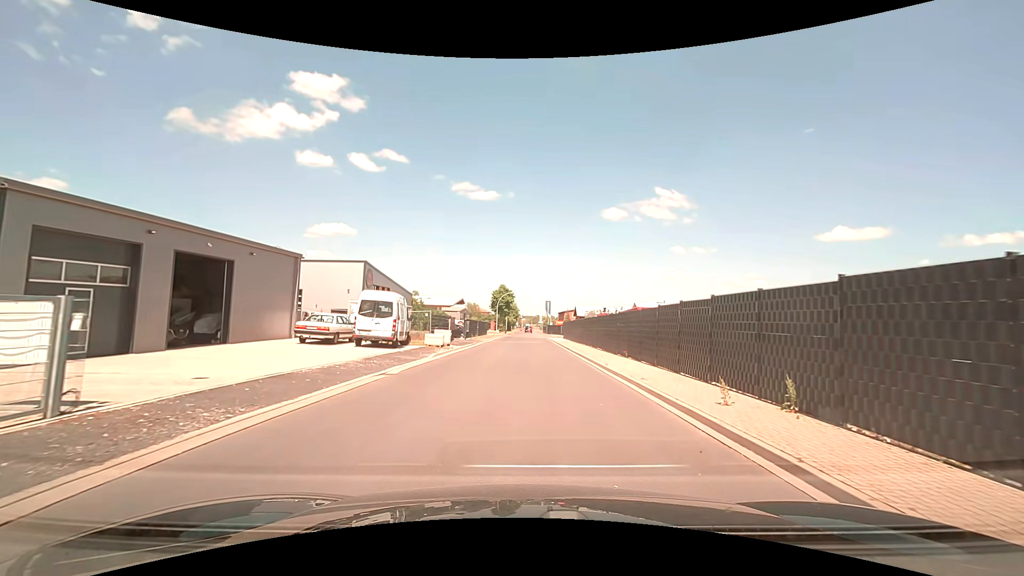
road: residential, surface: asphalt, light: Day
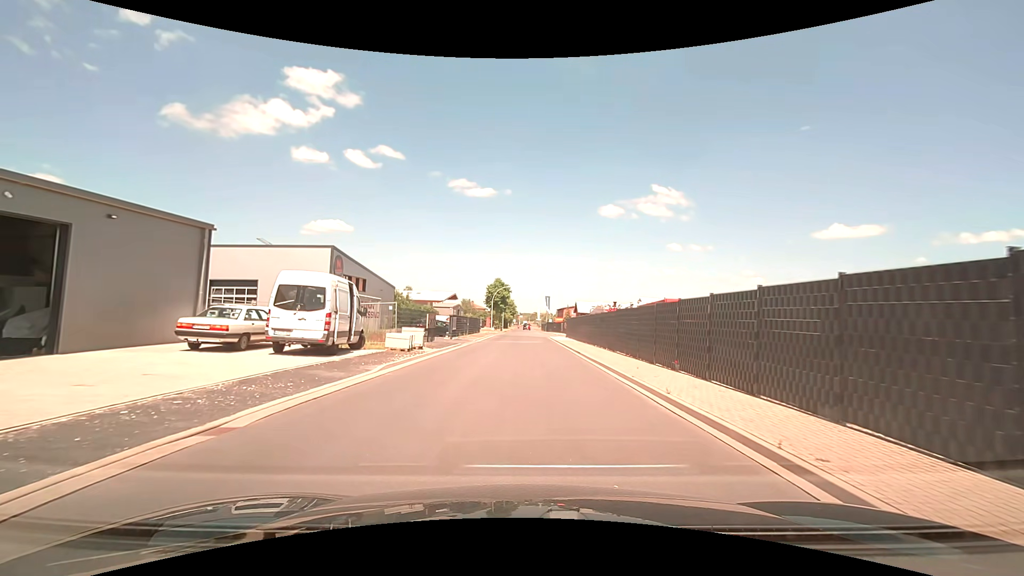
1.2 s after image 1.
(0.0, +7.8) m; -1°
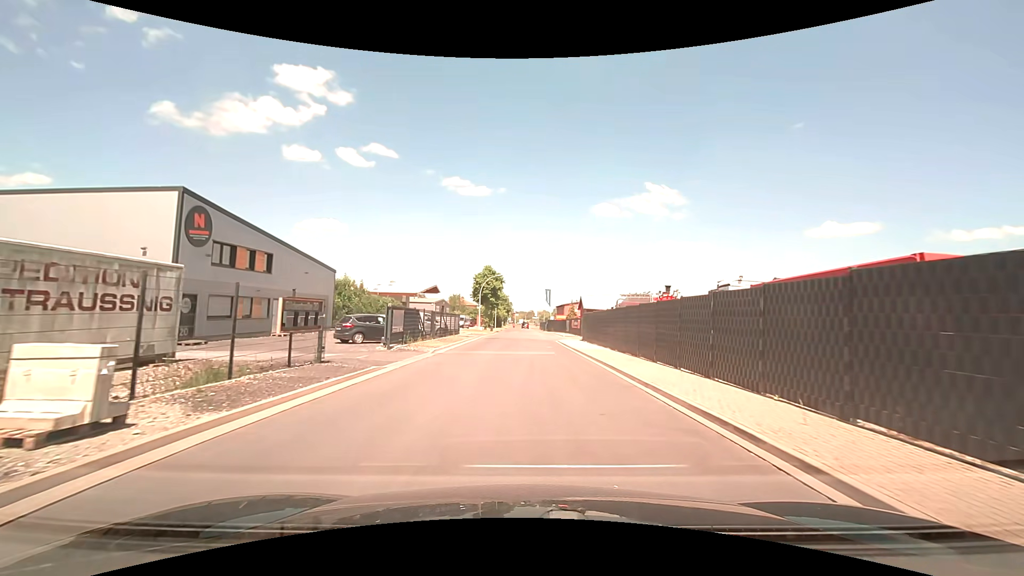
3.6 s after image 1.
(+0.2, +18.1) m; +1°
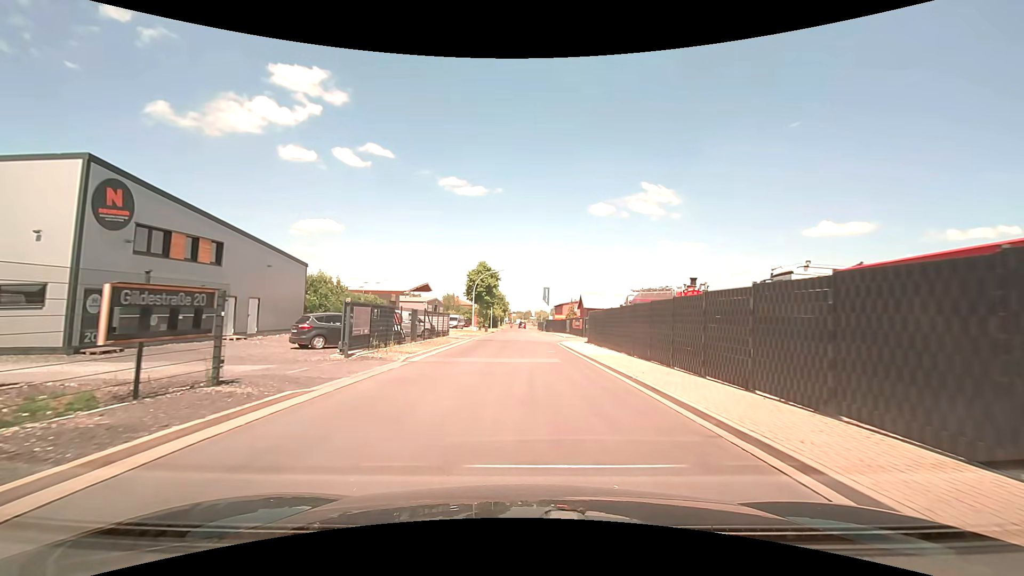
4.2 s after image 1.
(0.0, +4.9) m; 0°
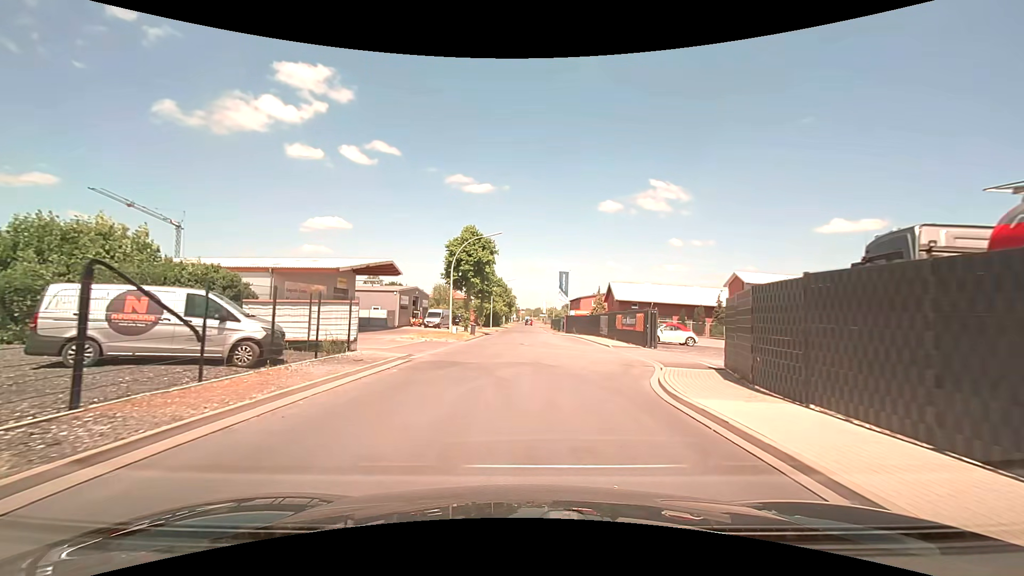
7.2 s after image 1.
(0.0, +24.5) m; -1°
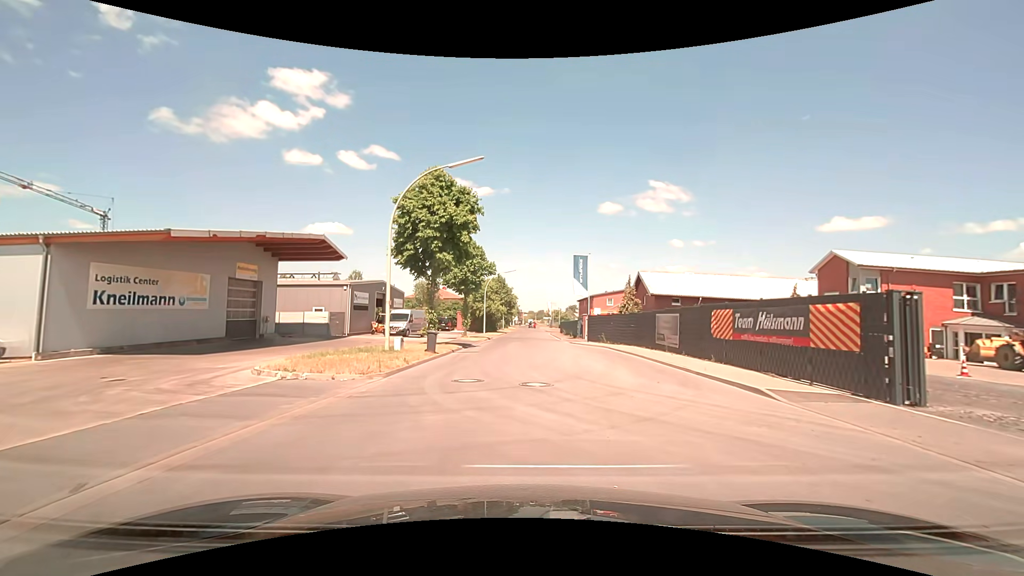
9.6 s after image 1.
(-0.1, +18.0) m; 0°
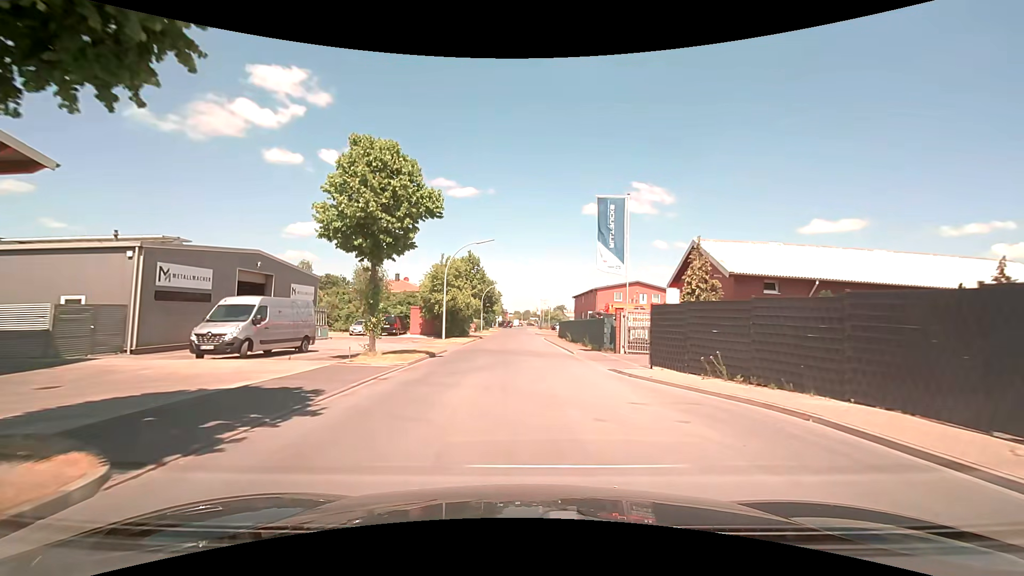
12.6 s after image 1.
(+0.2, +22.8) m; +2°
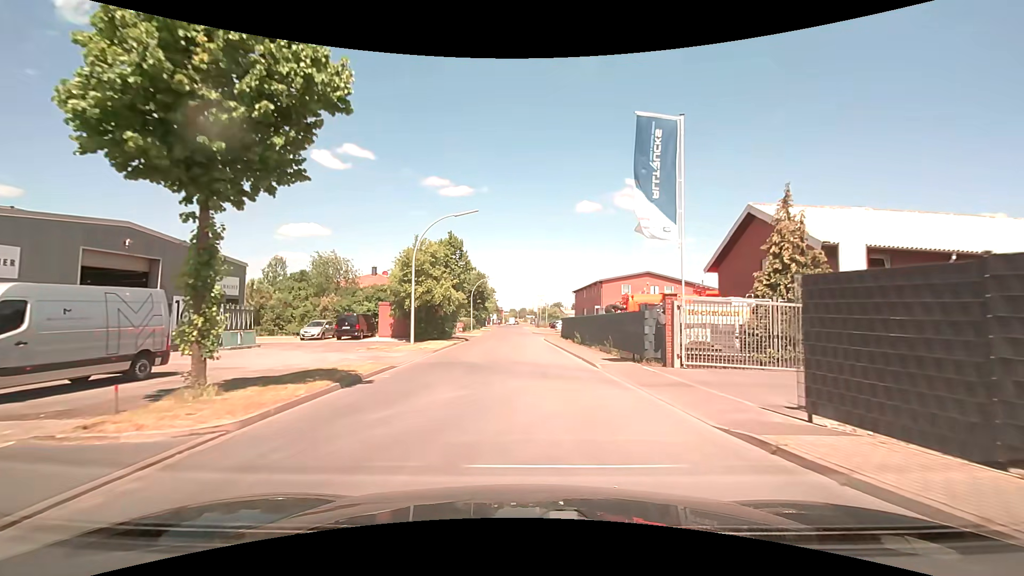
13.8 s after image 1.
(0.0, +9.7) m; 0°
(0, +10) (0, +20) (0, +30) (-1, +40) (-1, +50) (-1, +60) (-1, +70) (-2, +80) (-2, +90) (-2, +100) m
